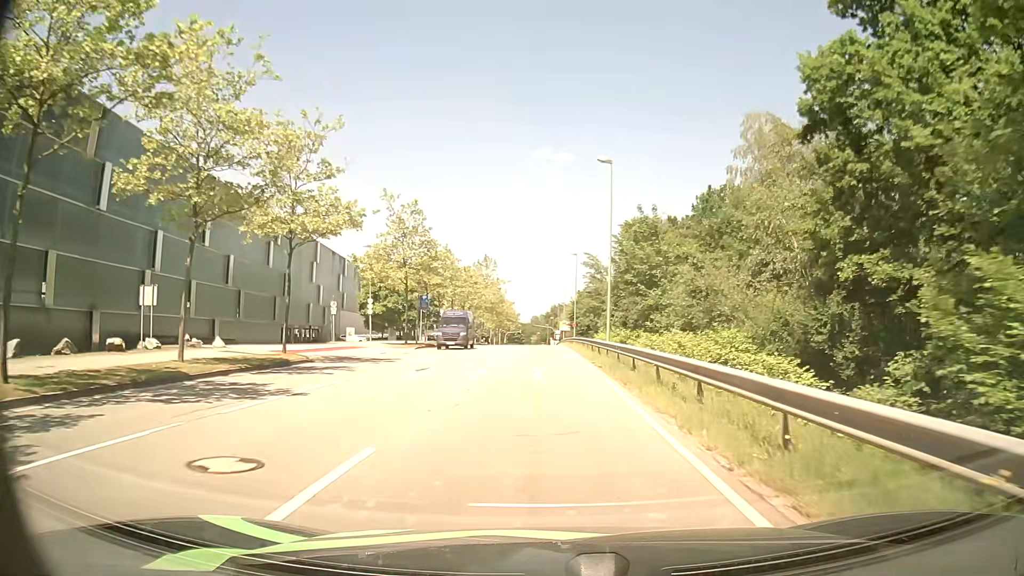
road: secondary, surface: asphalt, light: Day
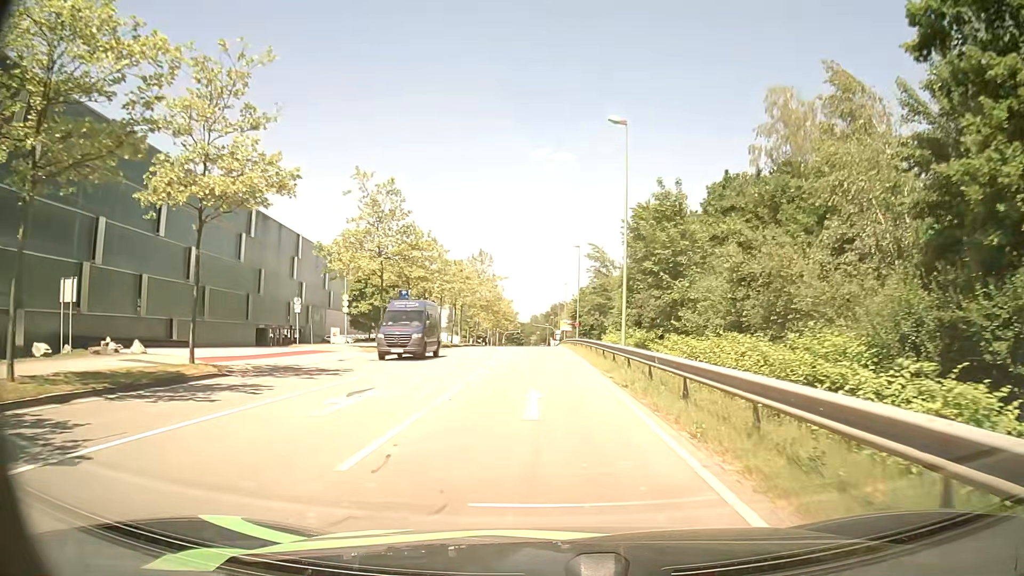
(0.0, +7.1) m; 0°
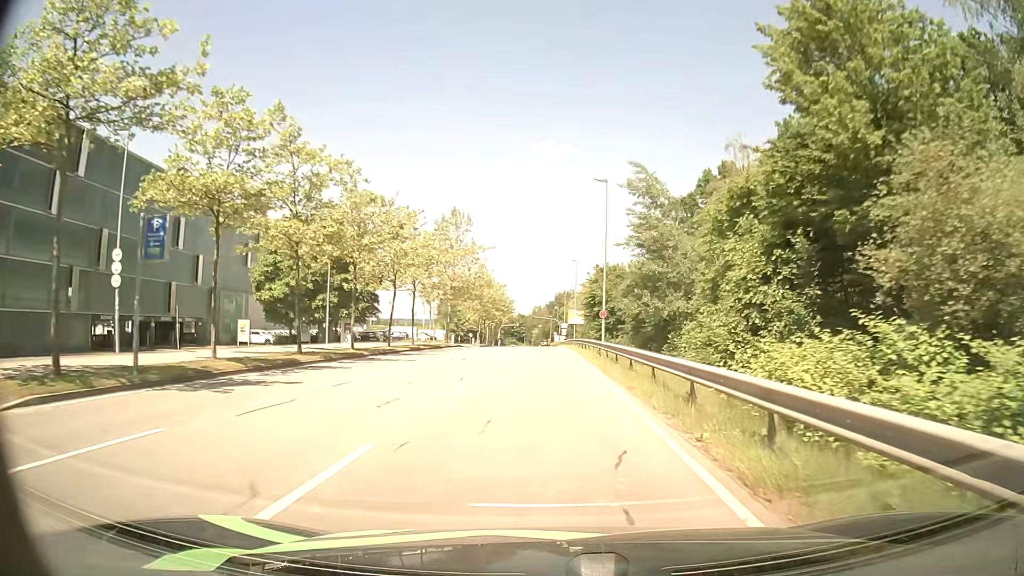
(-0.2, +28.9) m; 0°
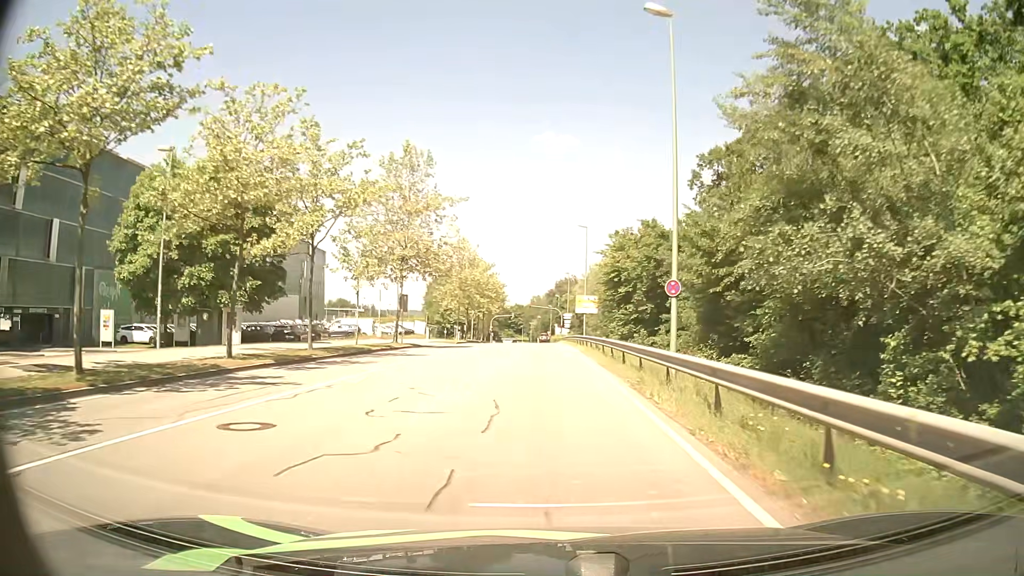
(-0.1, +21.4) m; -1°
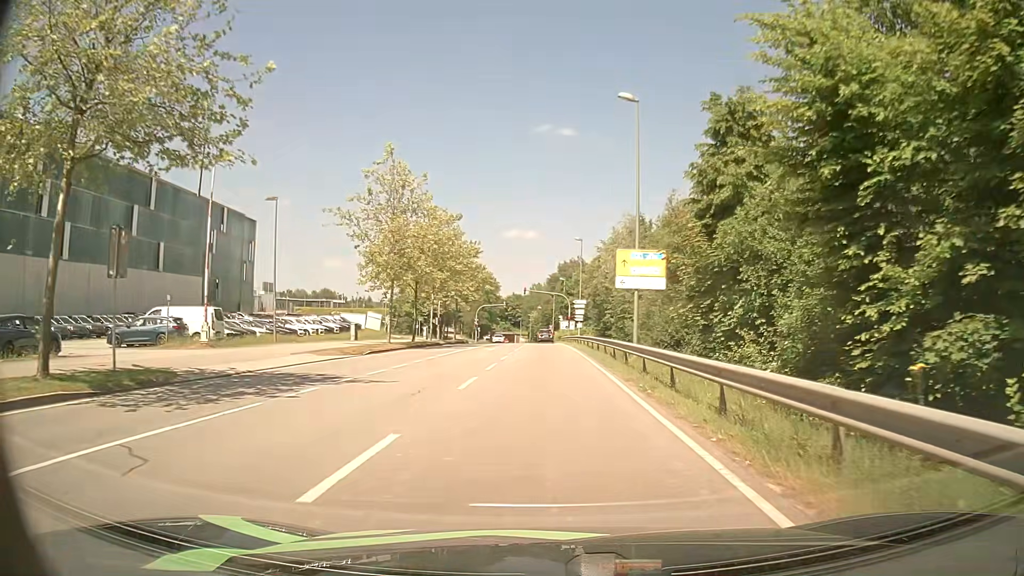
(+0.3, +31.9) m; 0°
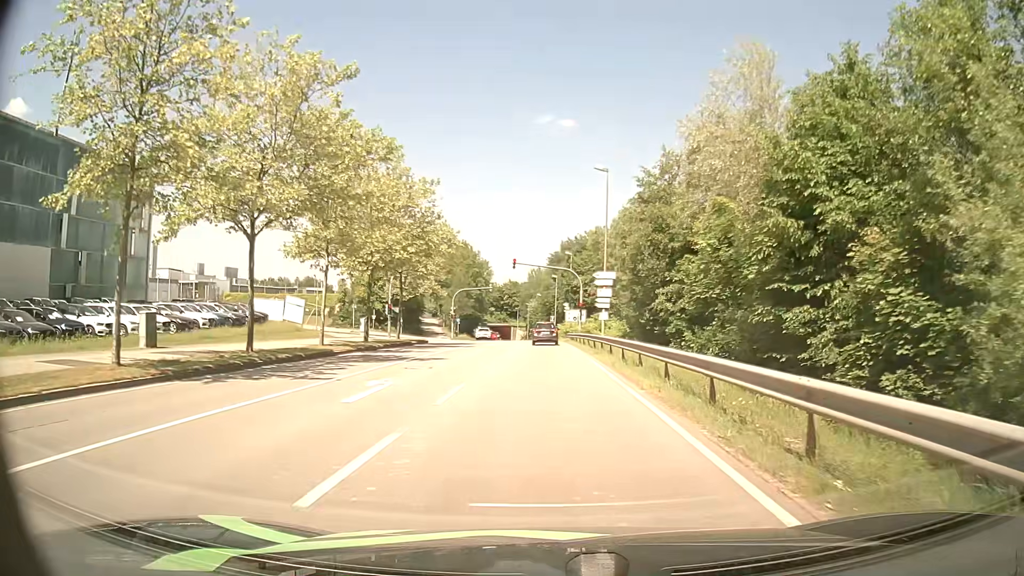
(+0.1, +27.1) m; 0°
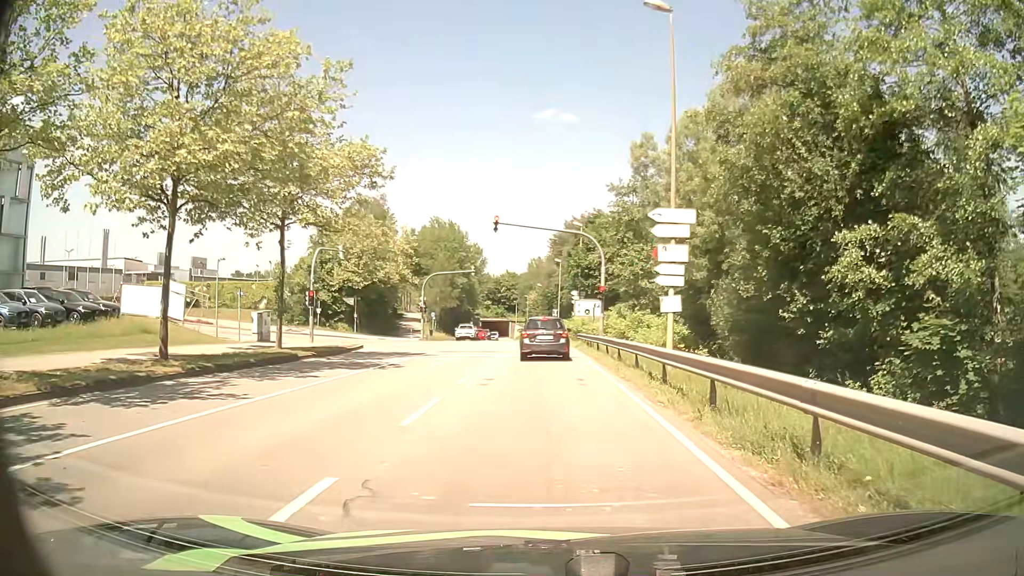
(0.0, +20.0) m; 0°
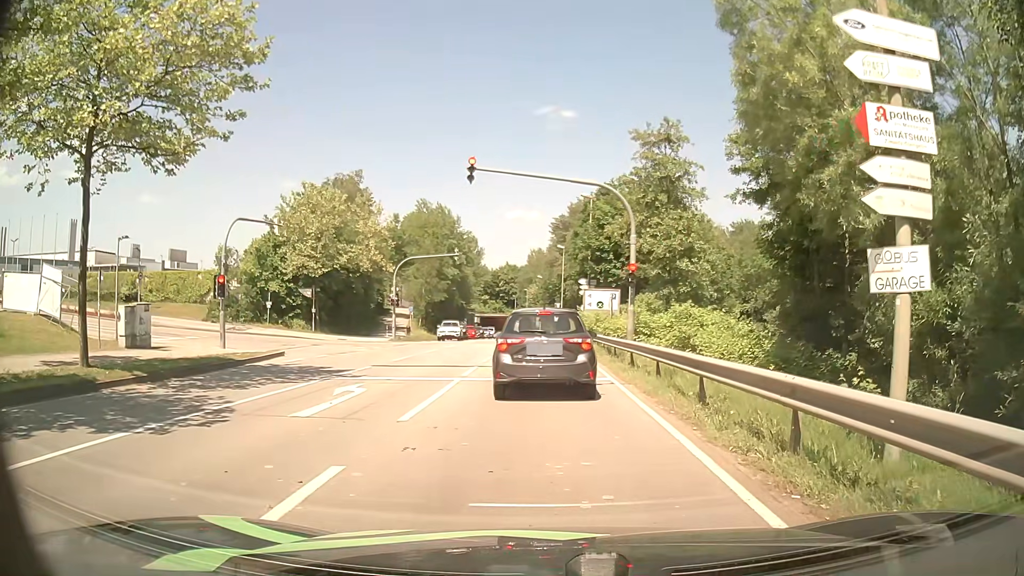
(-0.1, +11.2) m; -1°
